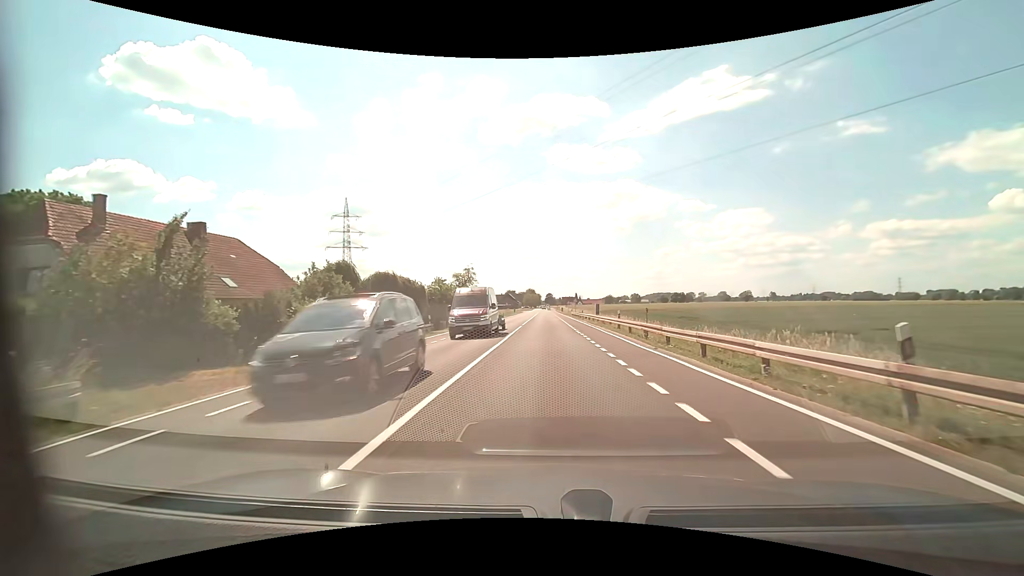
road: tertiary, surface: asphalt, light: Day
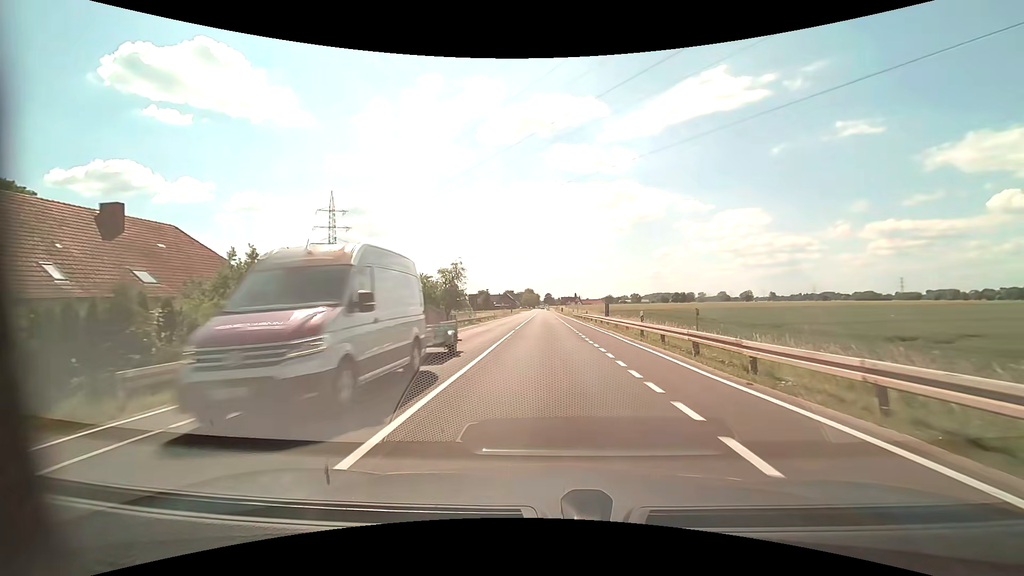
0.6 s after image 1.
(0.0, +7.7) m; 0°
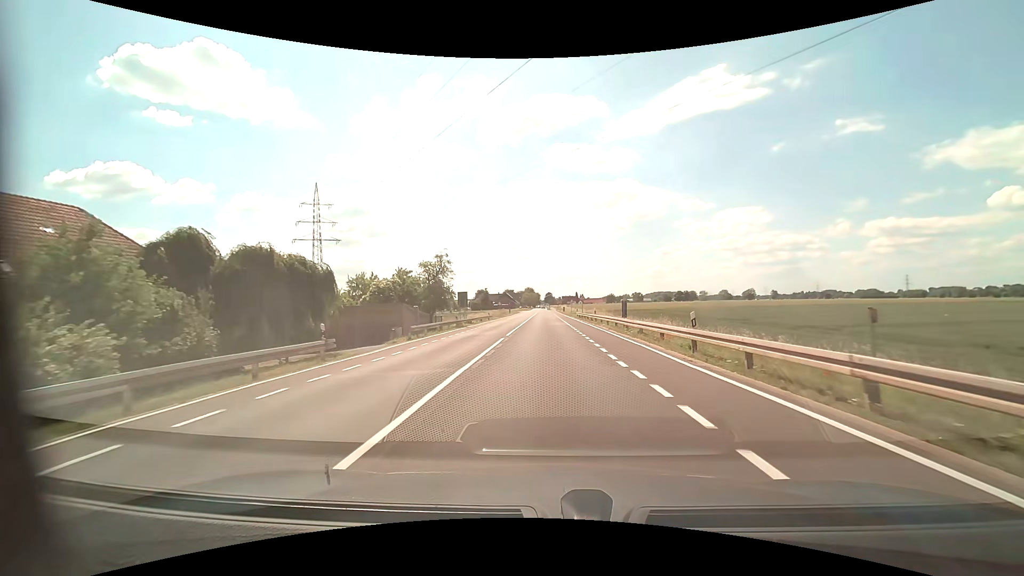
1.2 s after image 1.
(0.0, +8.0) m; 0°
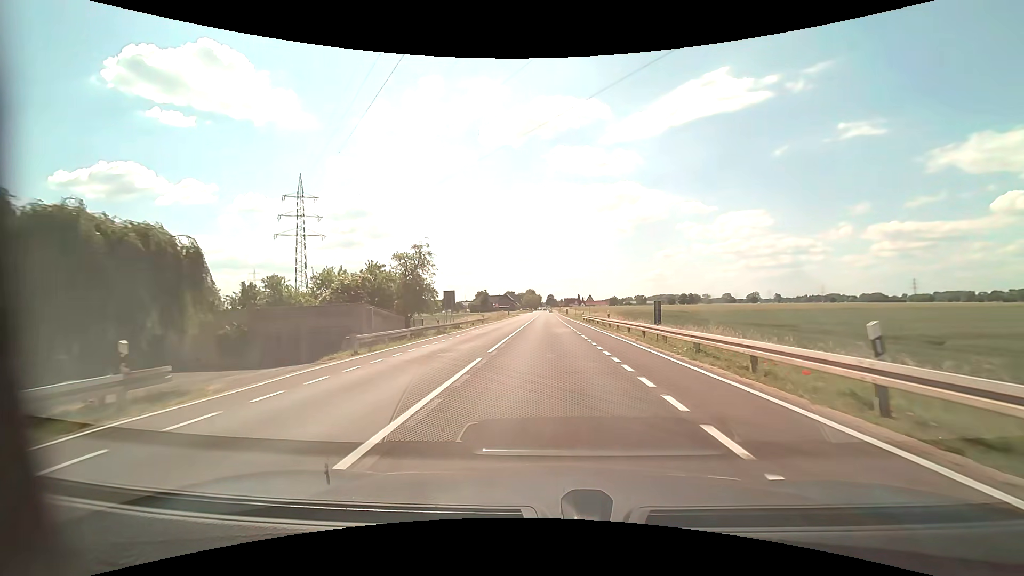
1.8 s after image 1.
(0.0, +8.2) m; 0°
